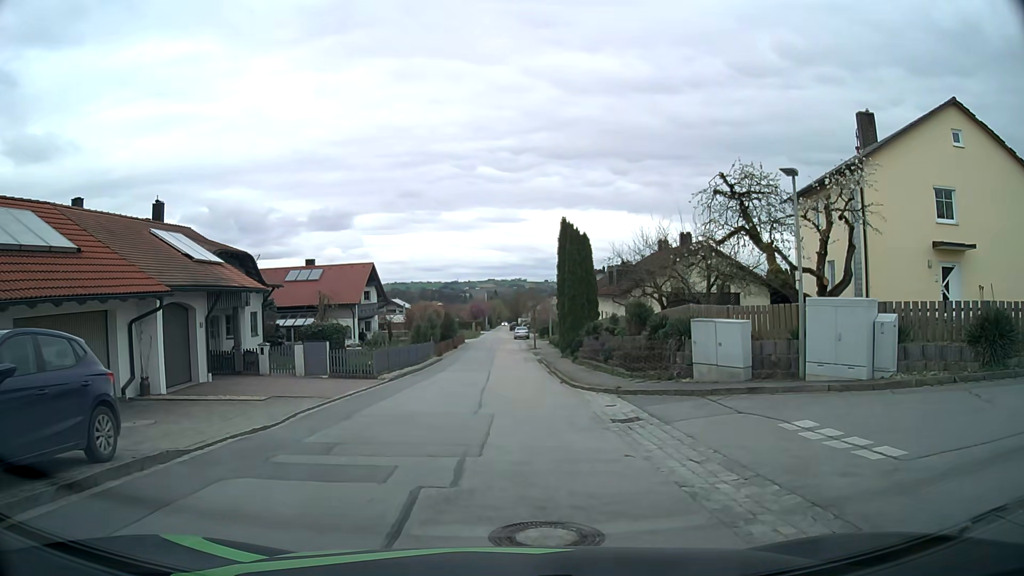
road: residential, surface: asphalt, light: Day
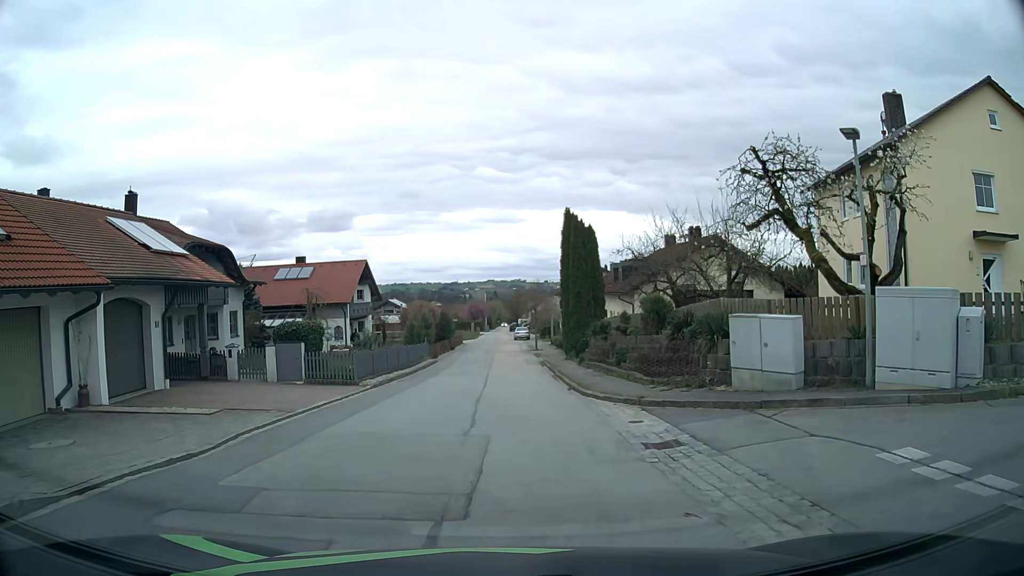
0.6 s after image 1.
(0.0, +2.8) m; -2°
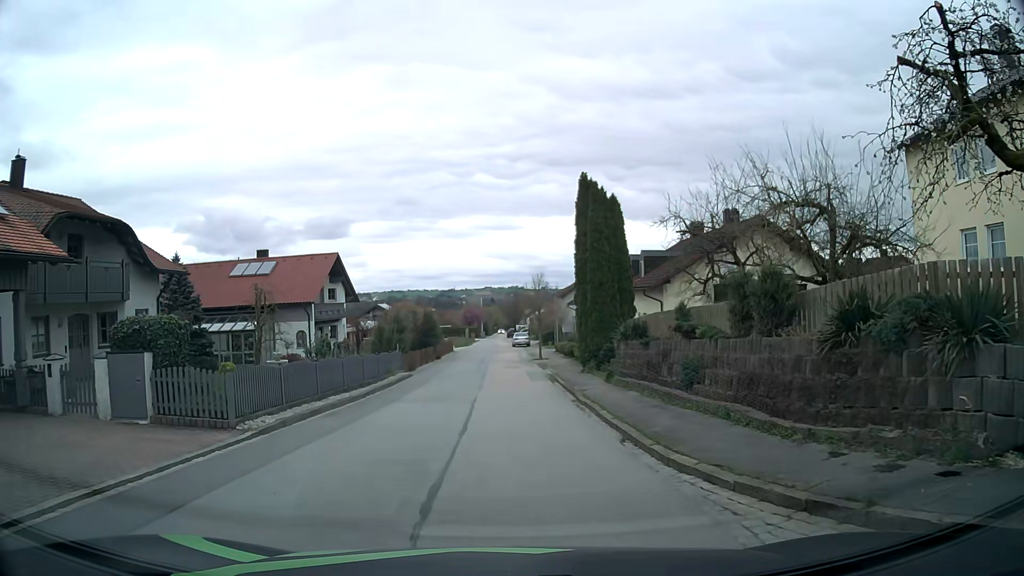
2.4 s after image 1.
(+0.4, +8.9) m; +2°
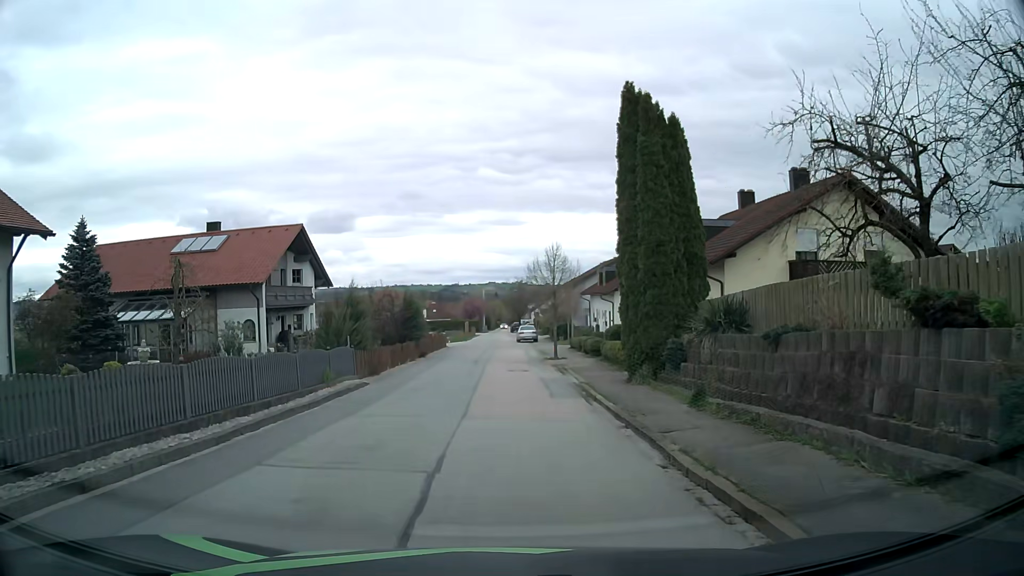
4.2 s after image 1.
(0.0, +9.5) m; 0°
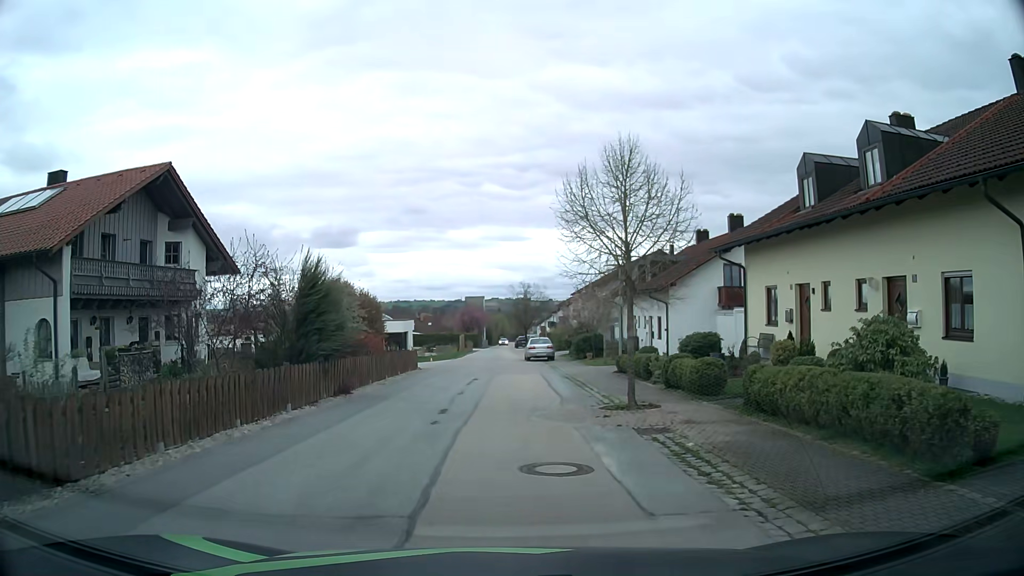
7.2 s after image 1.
(-0.2, +16.7) m; 0°
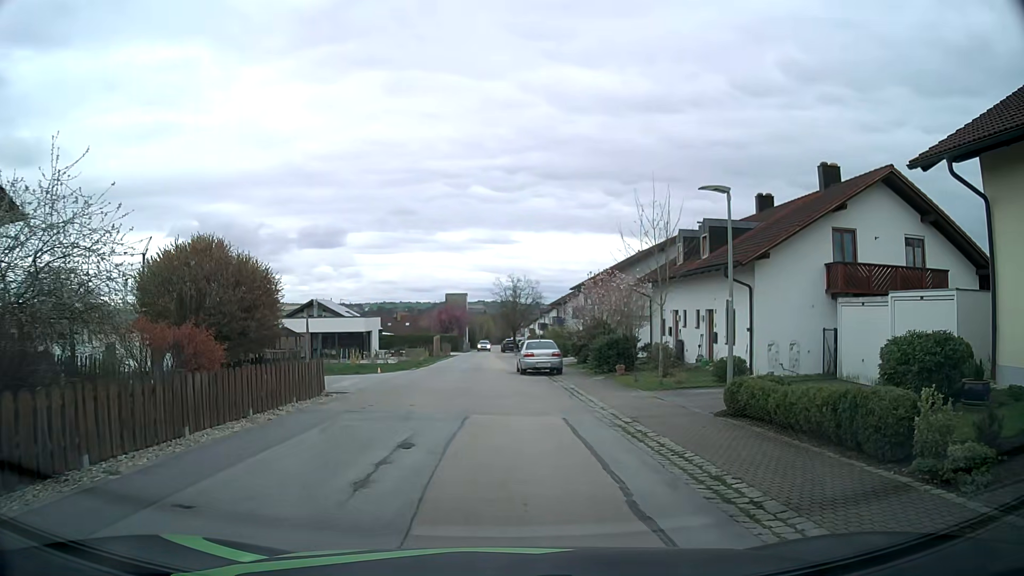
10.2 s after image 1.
(0.0, +13.9) m; +1°
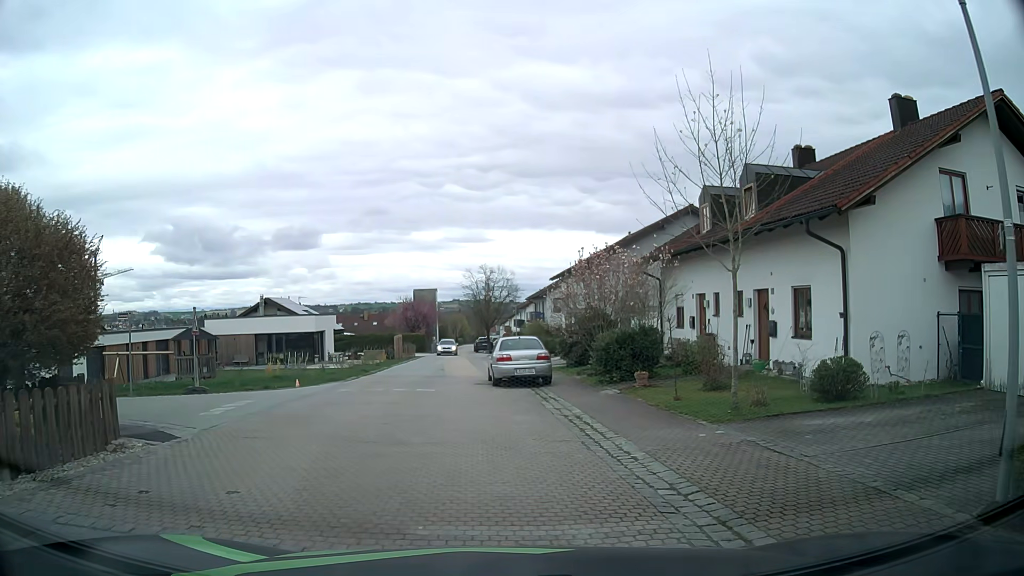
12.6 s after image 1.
(+0.2, +8.2) m; +2°
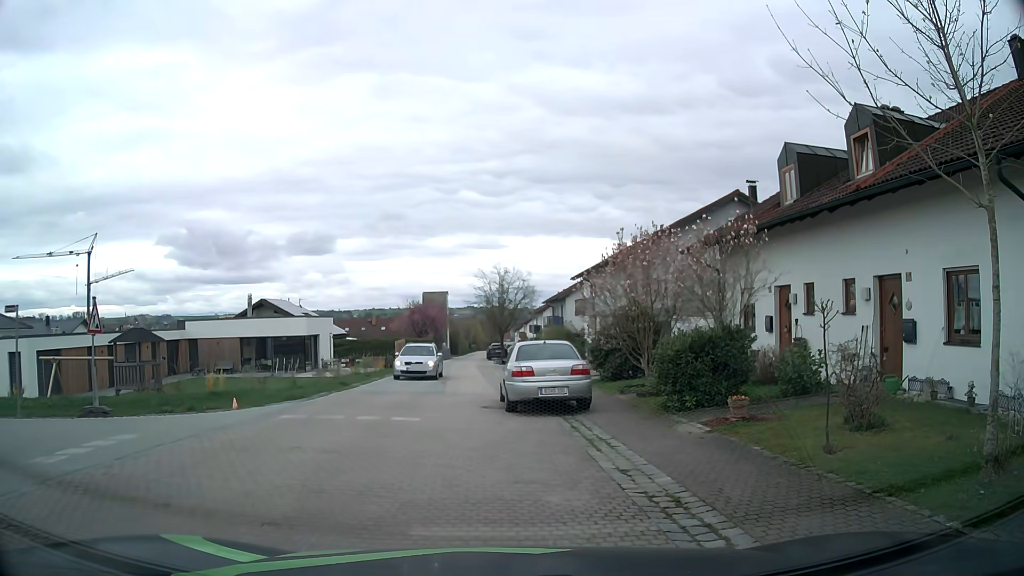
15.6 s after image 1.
(-0.1, +5.9) m; -1°
(-1, +10) (-3, +20) (-3, +30) (-3, +40) (-4, +50) (-4, +60) (-5, +70) (-5, +80) (-5, +90) (-5, +100) m
